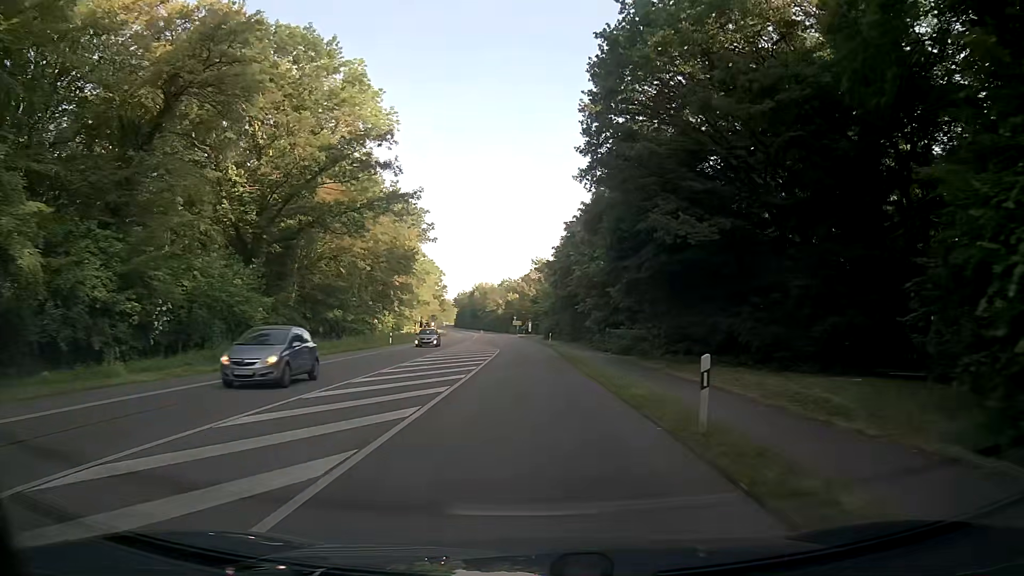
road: secondary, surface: asphalt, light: Day
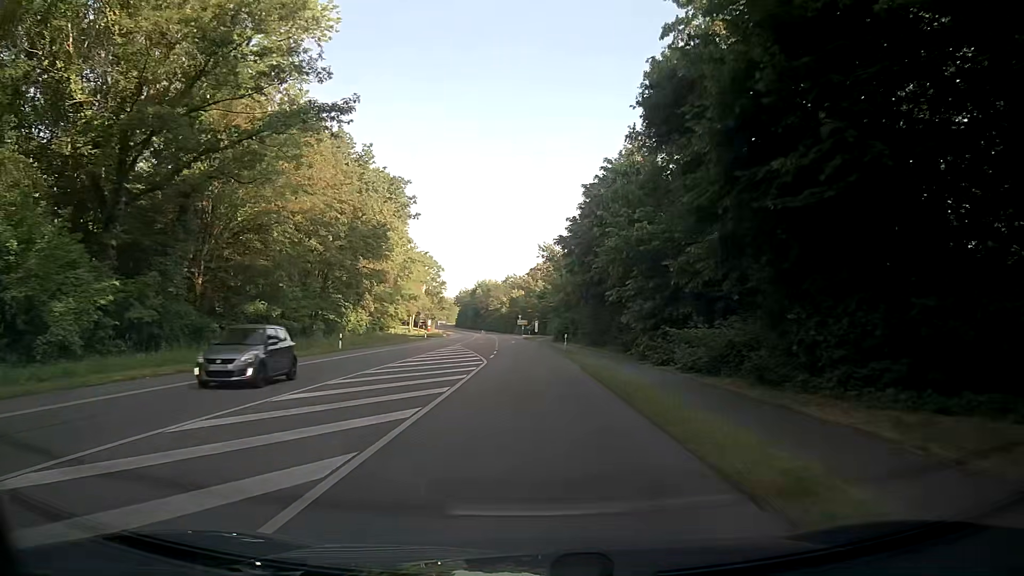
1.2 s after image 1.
(0.0, +17.8) m; -1°
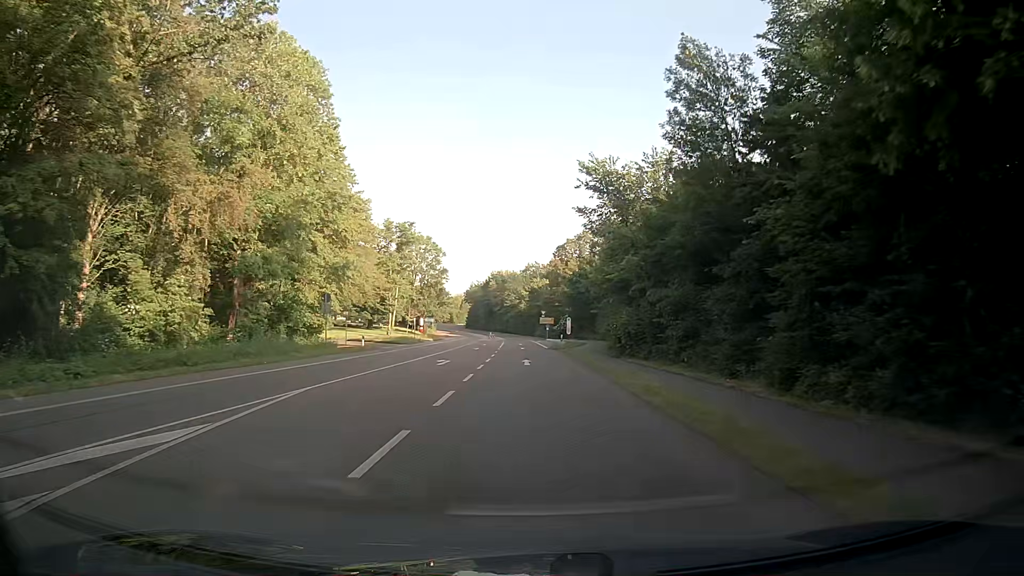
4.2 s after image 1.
(-0.6, +44.3) m; -2°
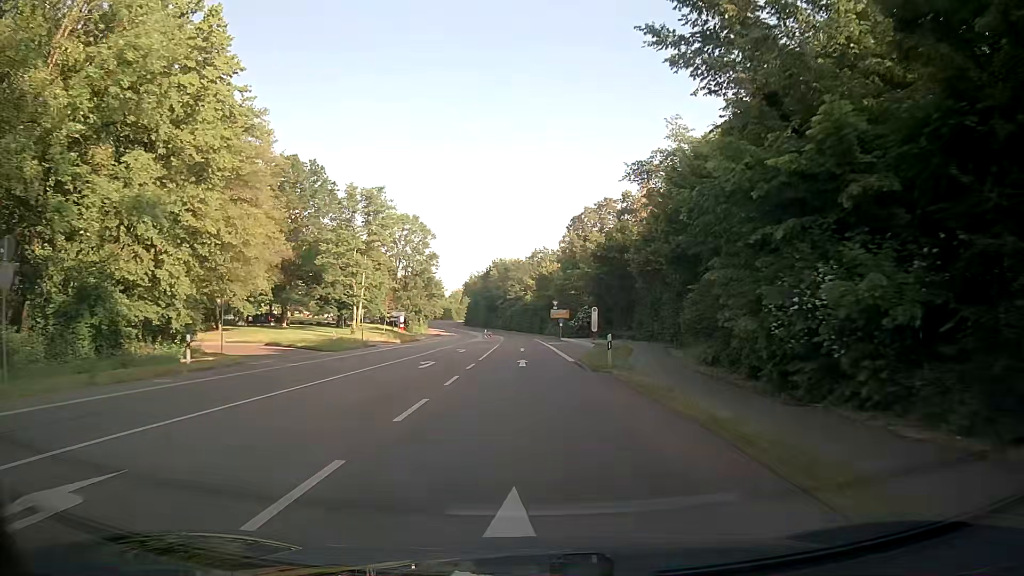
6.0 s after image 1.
(+0.1, +26.5) m; -1°
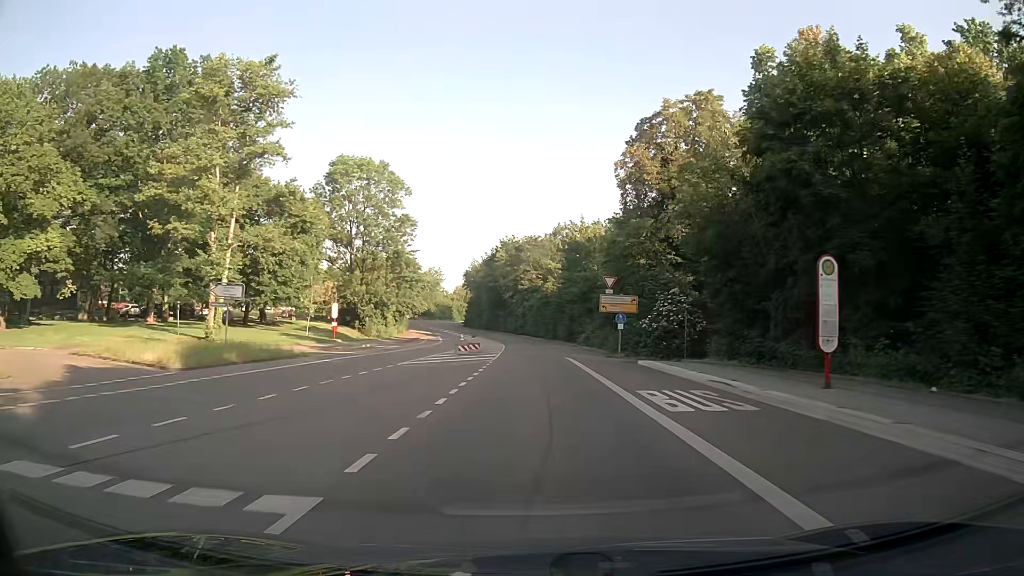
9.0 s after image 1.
(-0.6, +43.1) m; -1°
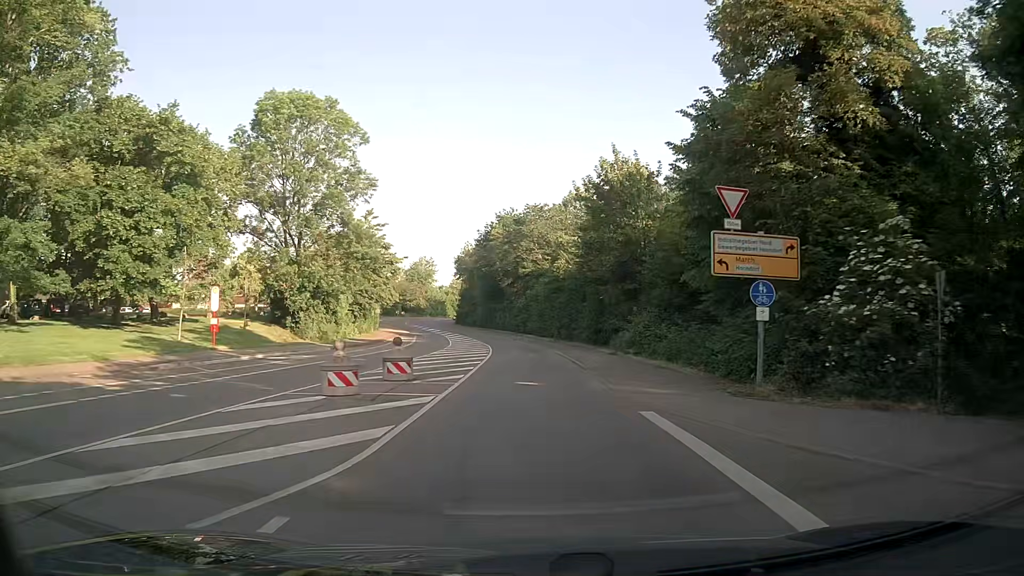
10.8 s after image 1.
(0.0, +24.7) m; -1°
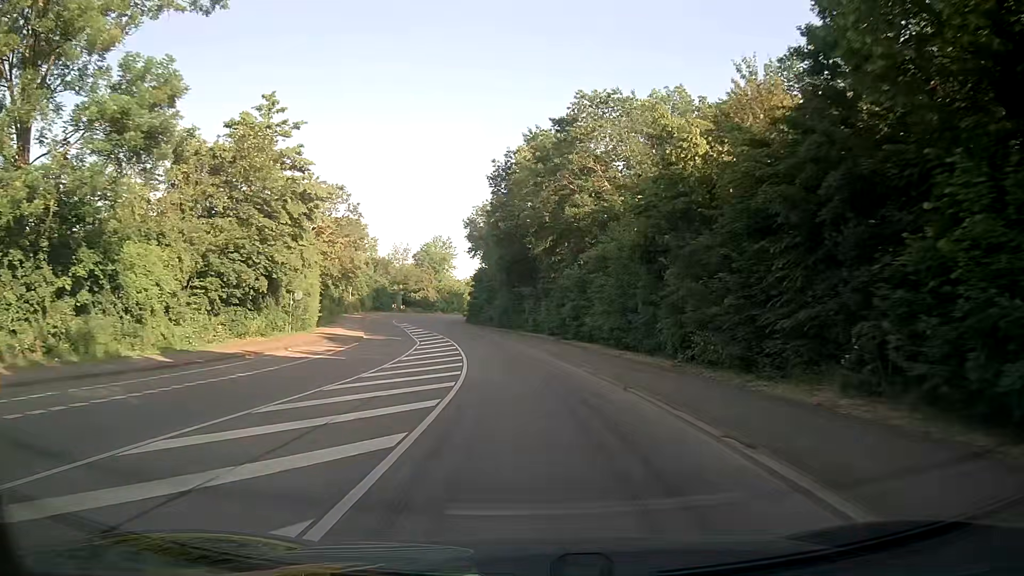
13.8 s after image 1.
(-0.8, +39.9) m; -3°
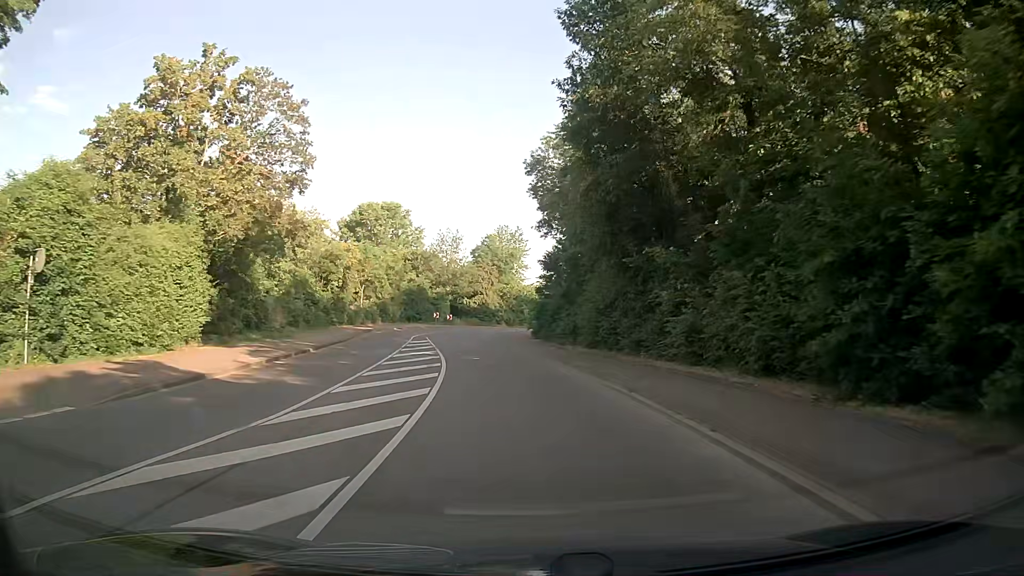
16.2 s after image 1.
(-1.7, +31.4) m; -7°
